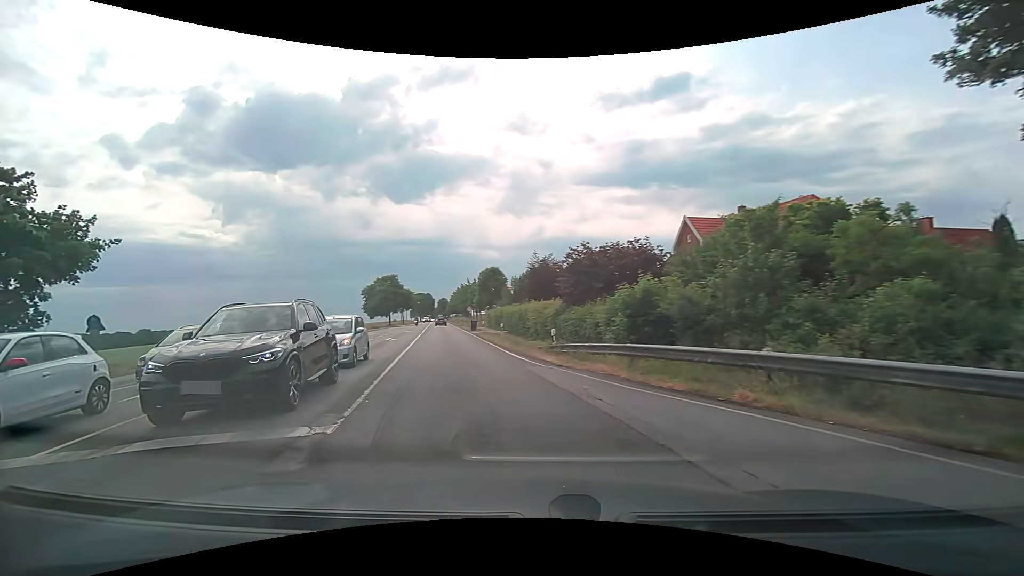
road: secondary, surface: asphalt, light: Day
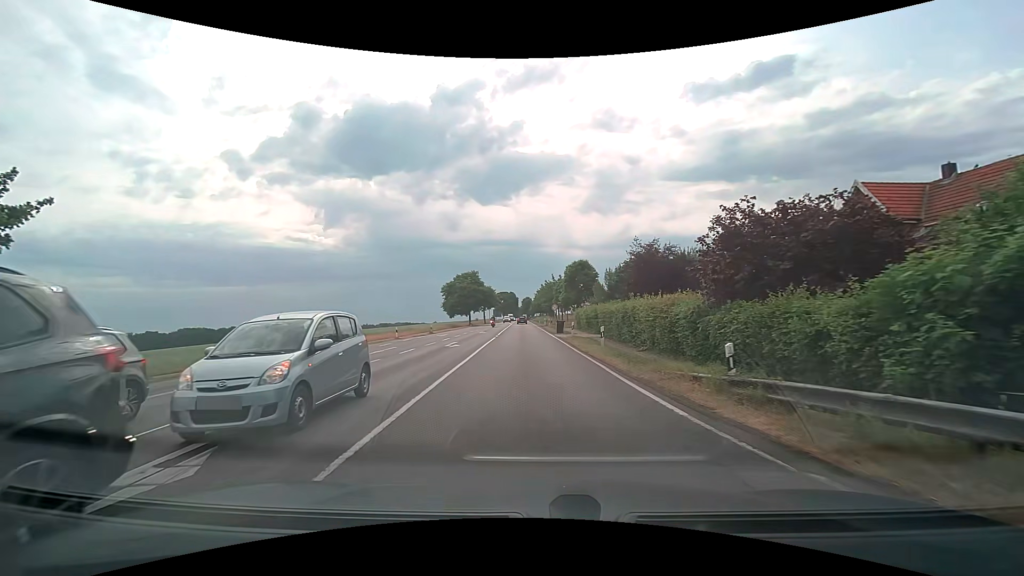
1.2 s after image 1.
(-0.9, +8.6) m; -10°
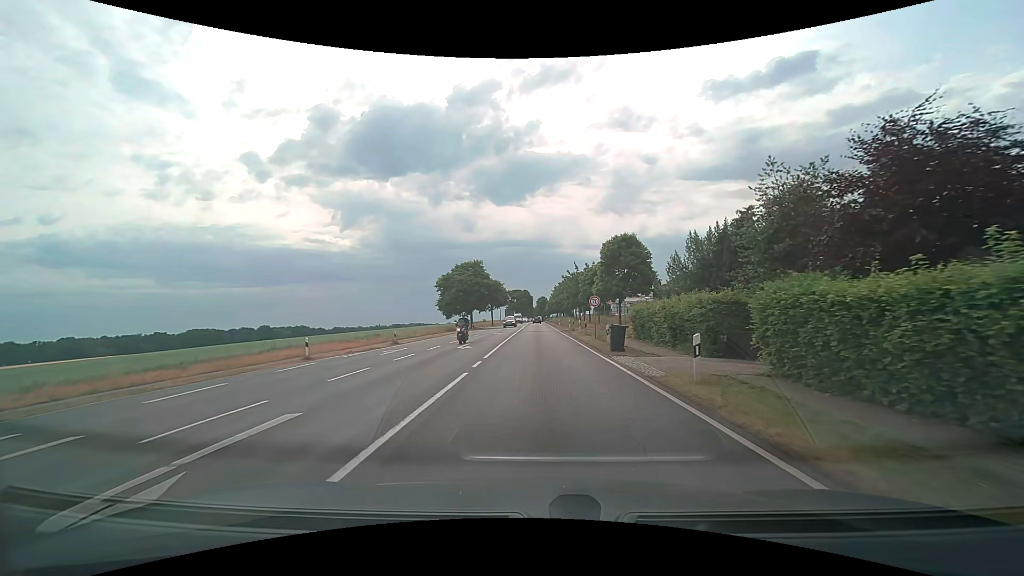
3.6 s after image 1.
(-0.6, +21.3) m; -2°
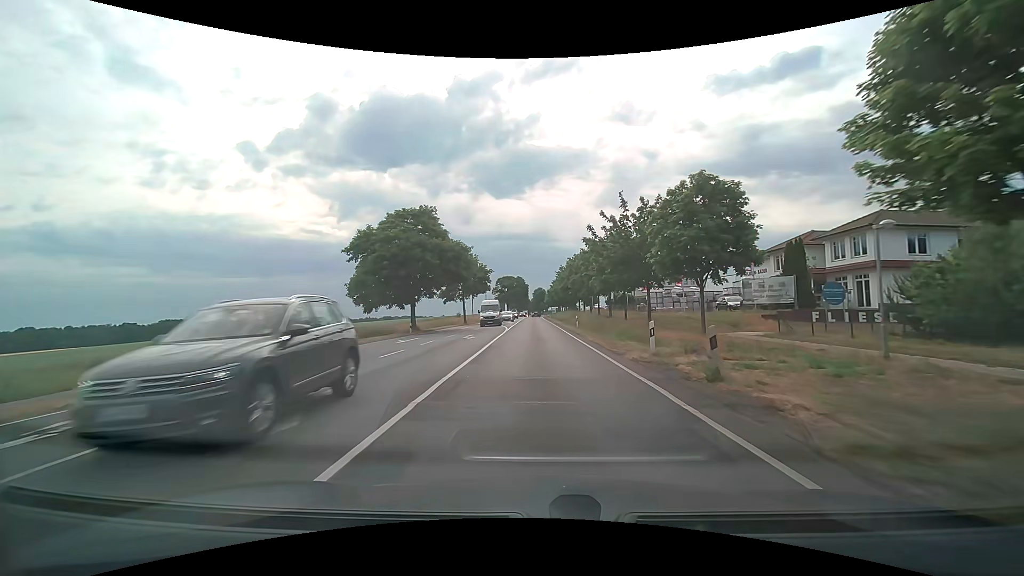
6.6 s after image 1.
(-0.1, +37.9) m; 0°
(0, +10) (0, +20) (0, +30) (0, +40) (0, +50) (0, +60) (0, +70) (0, +80) (0, +90) (0, +100) m
